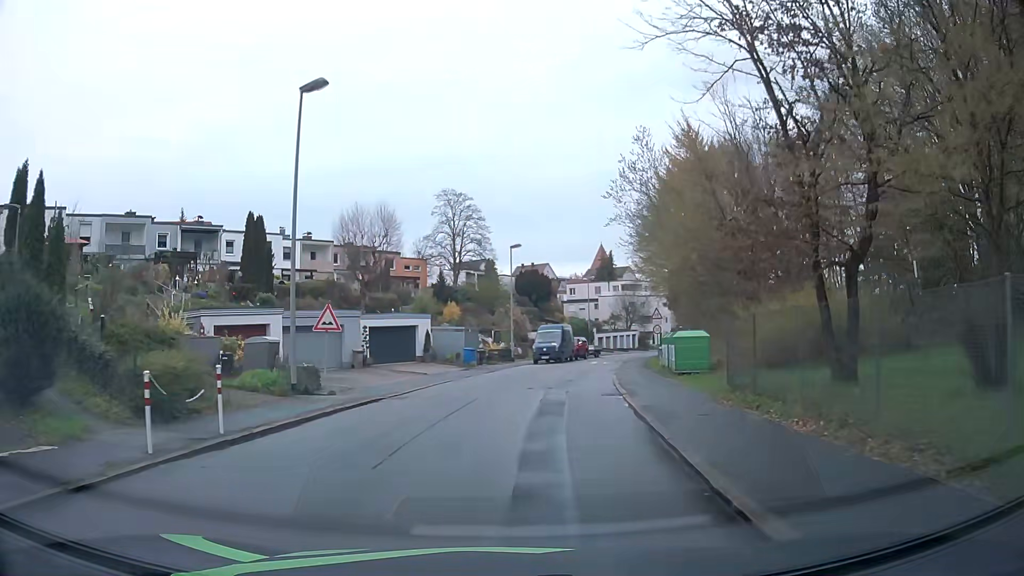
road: residential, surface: asphalt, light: Day
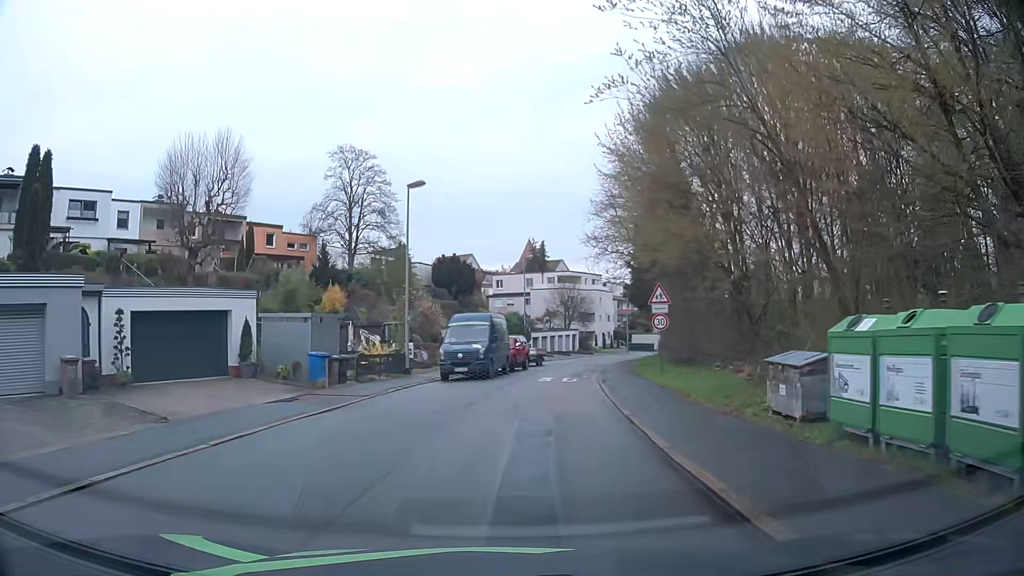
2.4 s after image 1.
(+1.1, +18.8) m; +6°
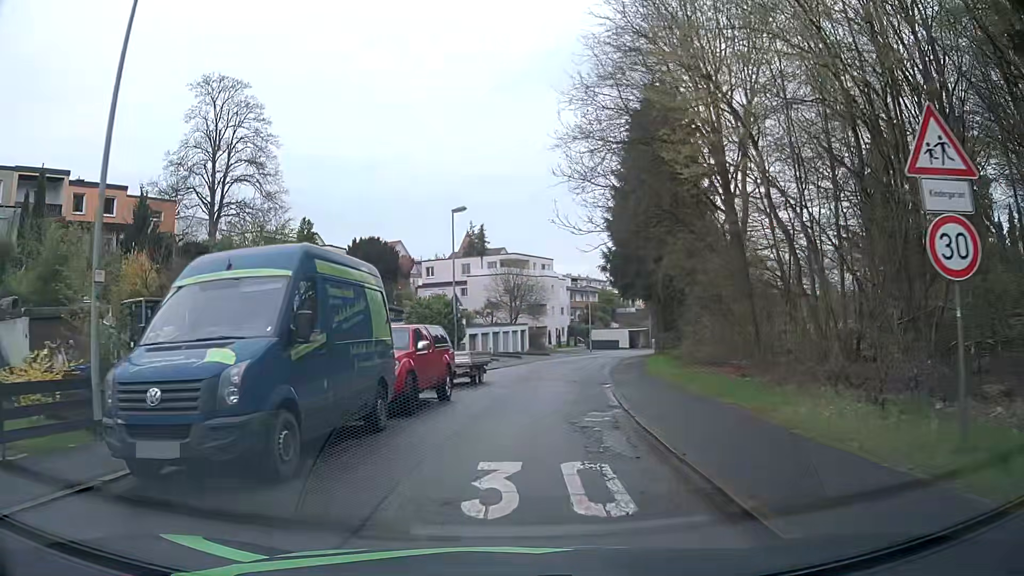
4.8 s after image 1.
(+0.9, +19.3) m; +5°
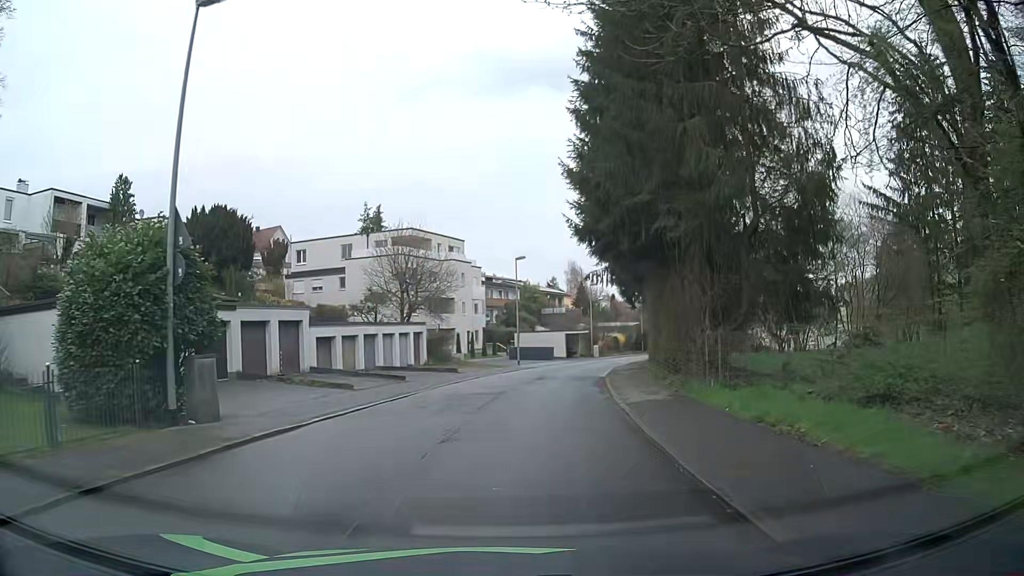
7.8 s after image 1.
(+1.5, +23.4) m; +7°
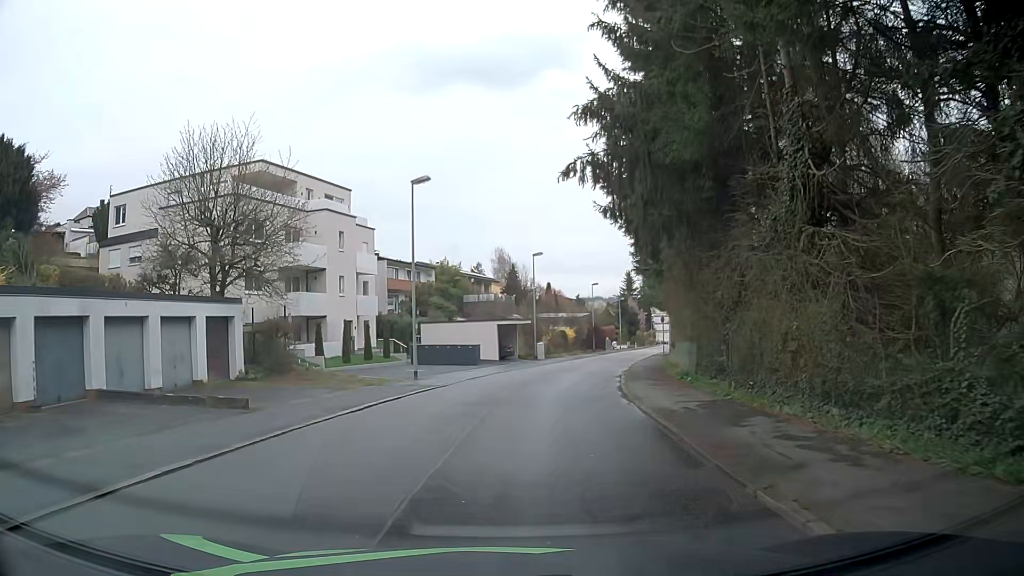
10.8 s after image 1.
(+1.3, +23.3) m; +7°
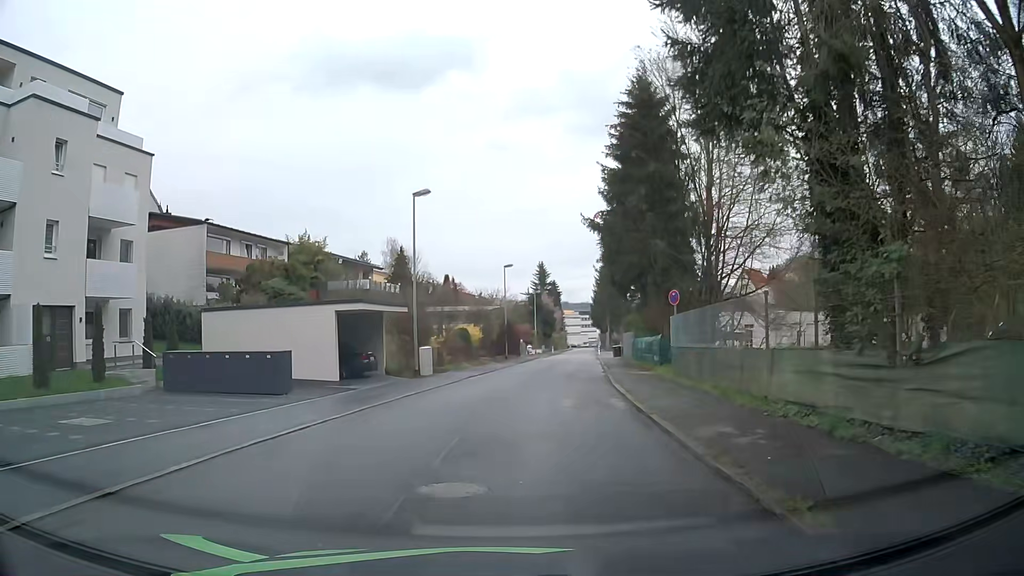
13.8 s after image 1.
(+1.3, +22.0) m; +7°
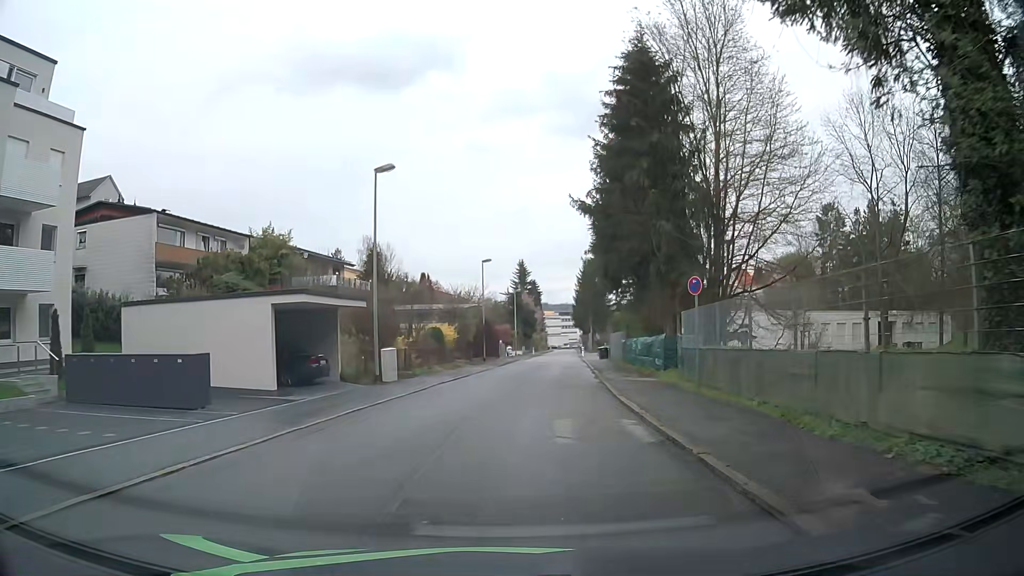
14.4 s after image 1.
(+0.1, +4.4) m; +3°
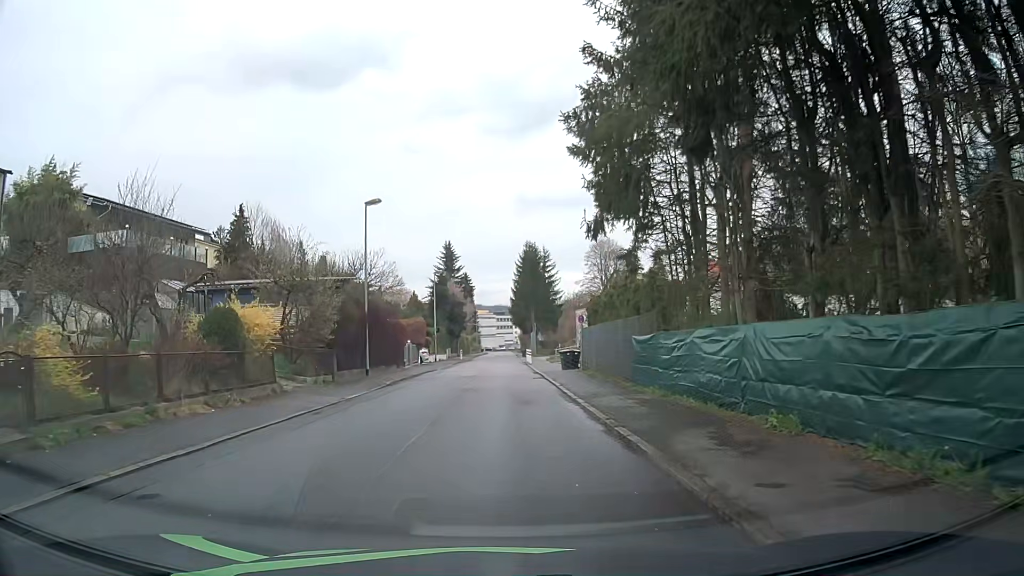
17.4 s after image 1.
(+1.3, +23.1) m; +6°
(0, +10) (0, +20) (-1, +30) (-1, +40) (-1, +50) (-1, +60) (-2, +70) (-2, +80) (-2, +90) (-2, +100) m
